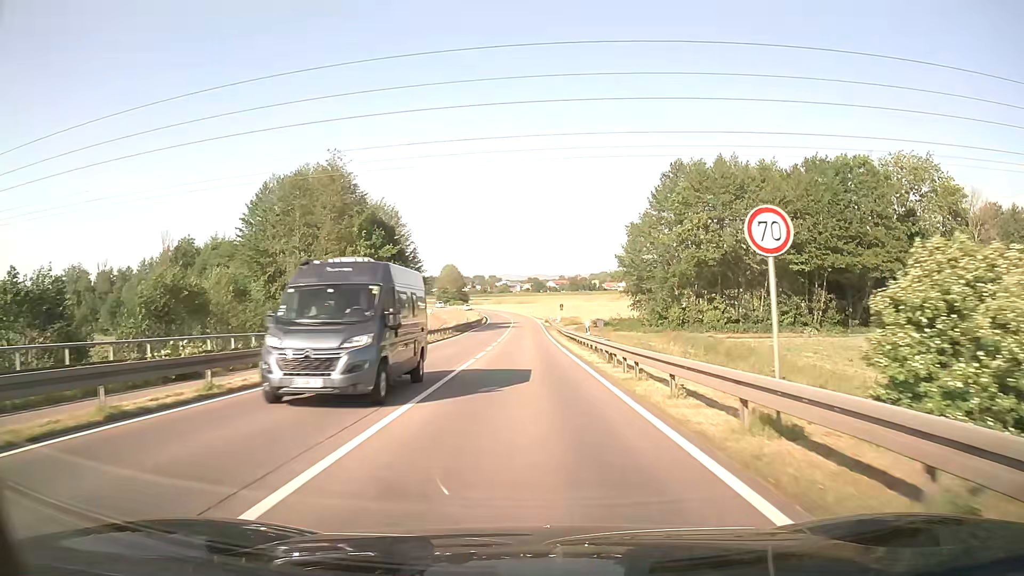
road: secondary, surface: asphalt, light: Day
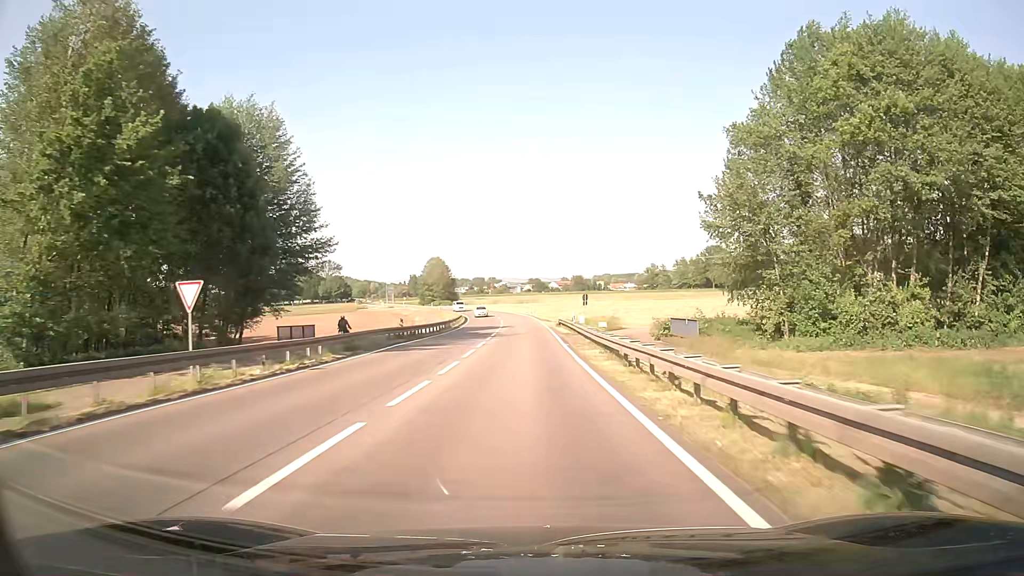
(+0.1, +39.8) m; 0°
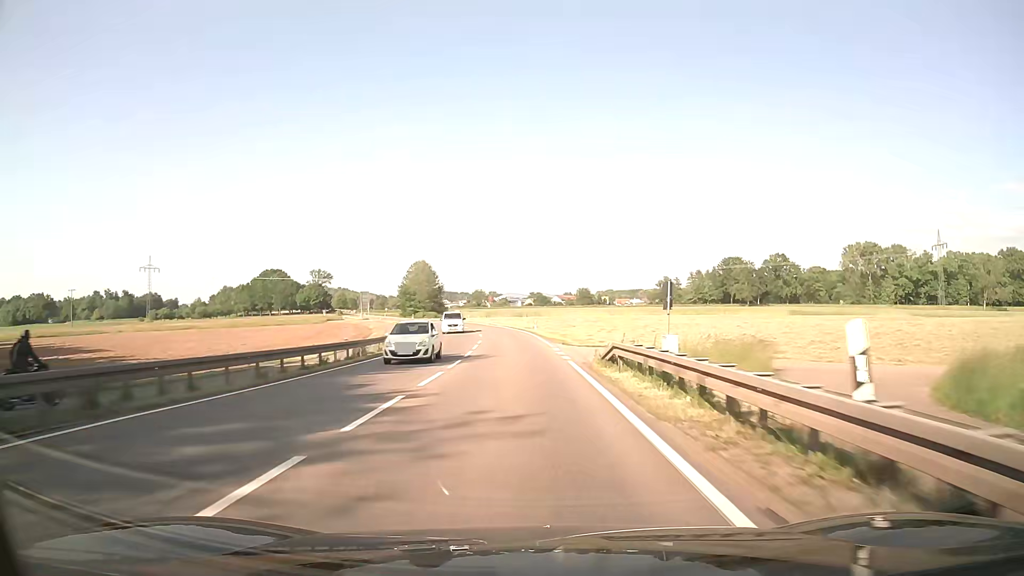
(0.0, +32.2) m; 0°
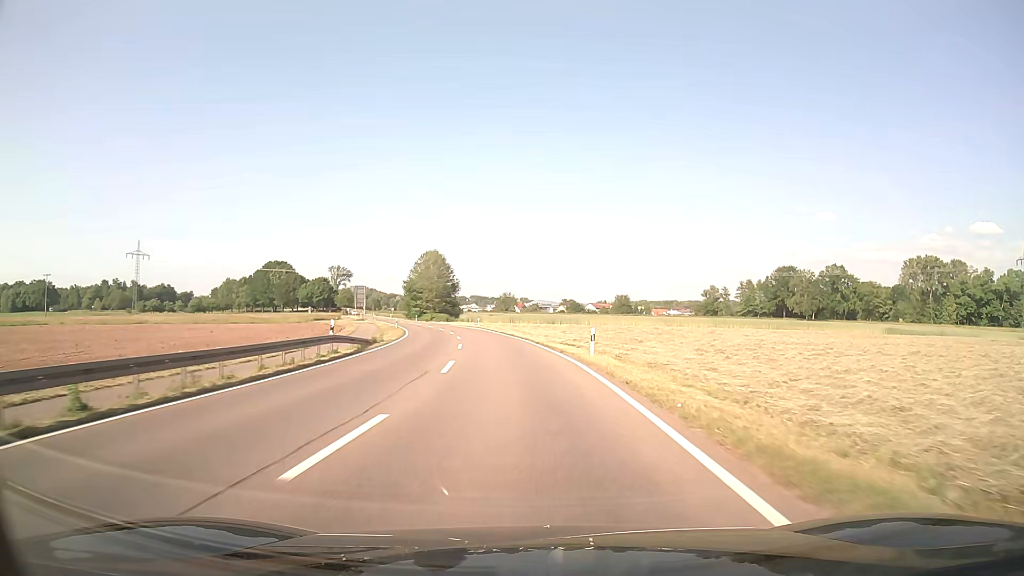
(-0.8, +33.2) m; -3°
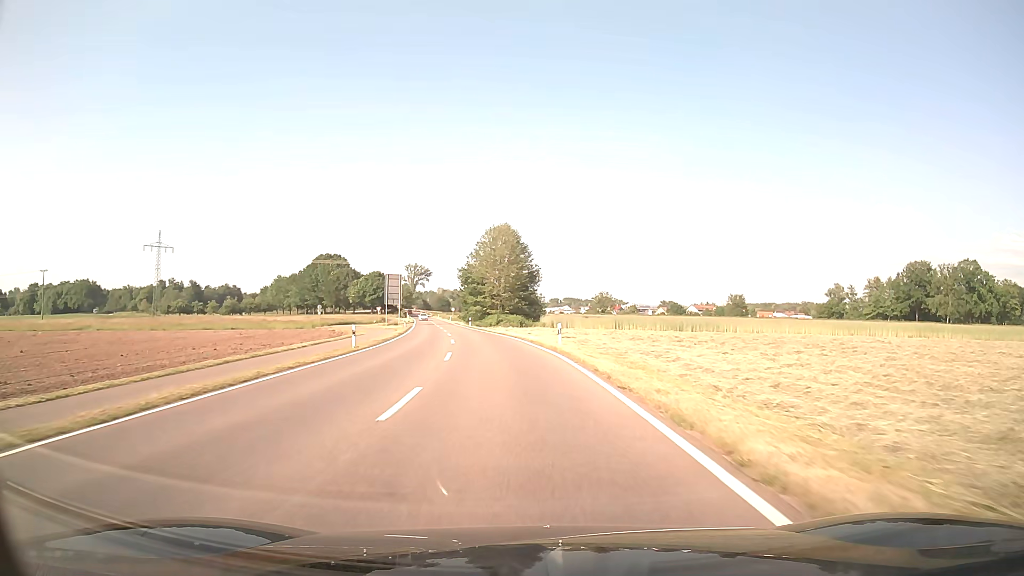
(-2.7, +44.4) m; -8°
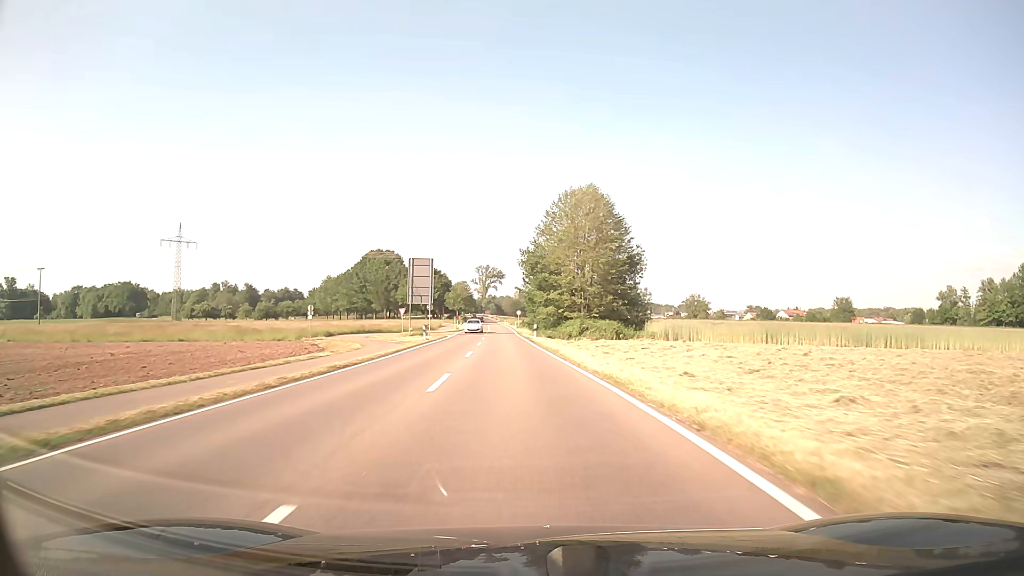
(-1.9, +32.6) m; -7°
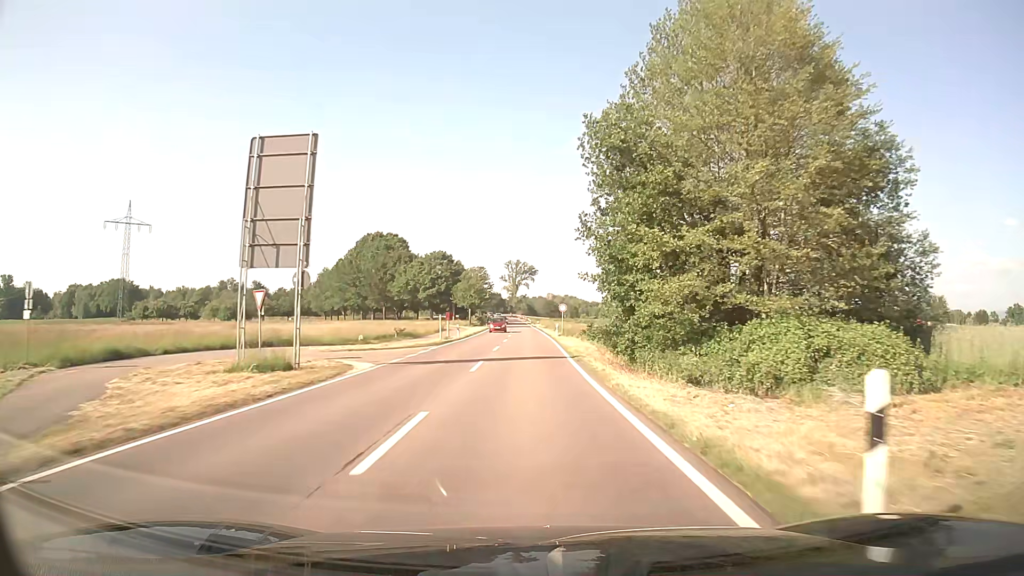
(-1.7, +42.9) m; -3°
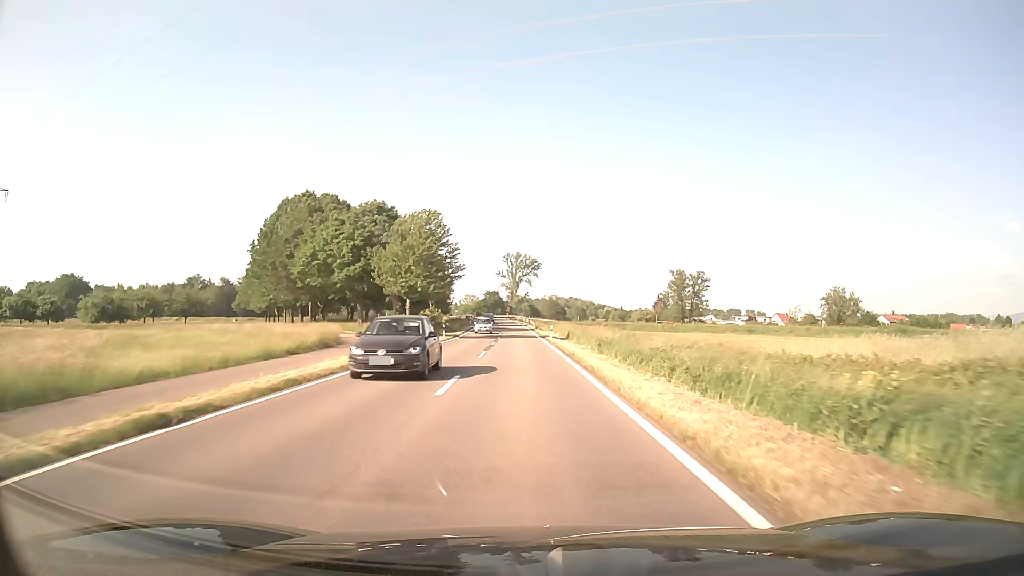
(-0.1, +54.0) m; 0°
(0, +10) (0, +20) (0, +30) (0, +40) (-1, +50) (-1, +60) (-1, +70) (-2, +80) (-2, +90) (-3, +100) m
